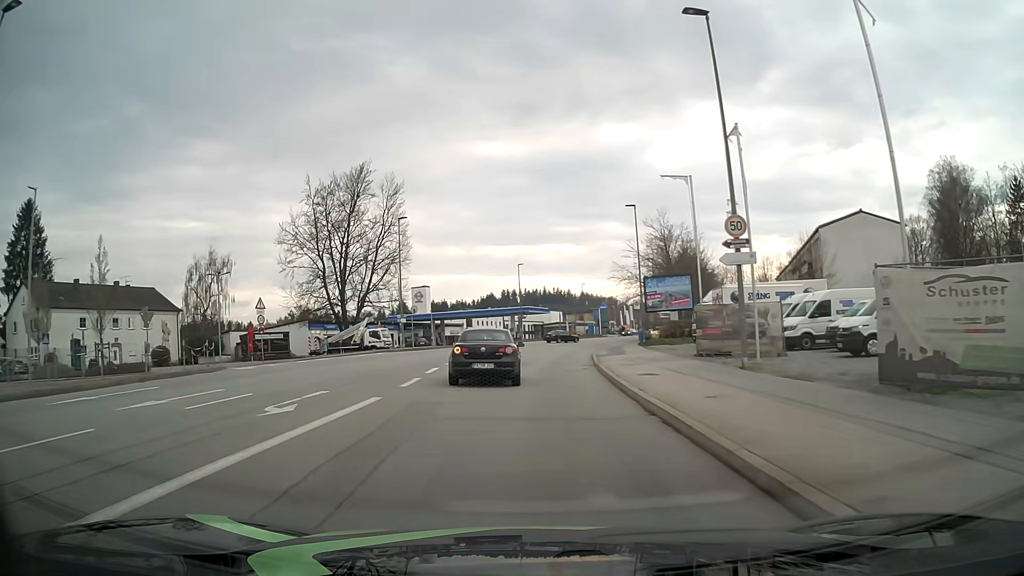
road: tertiary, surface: asphalt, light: Day
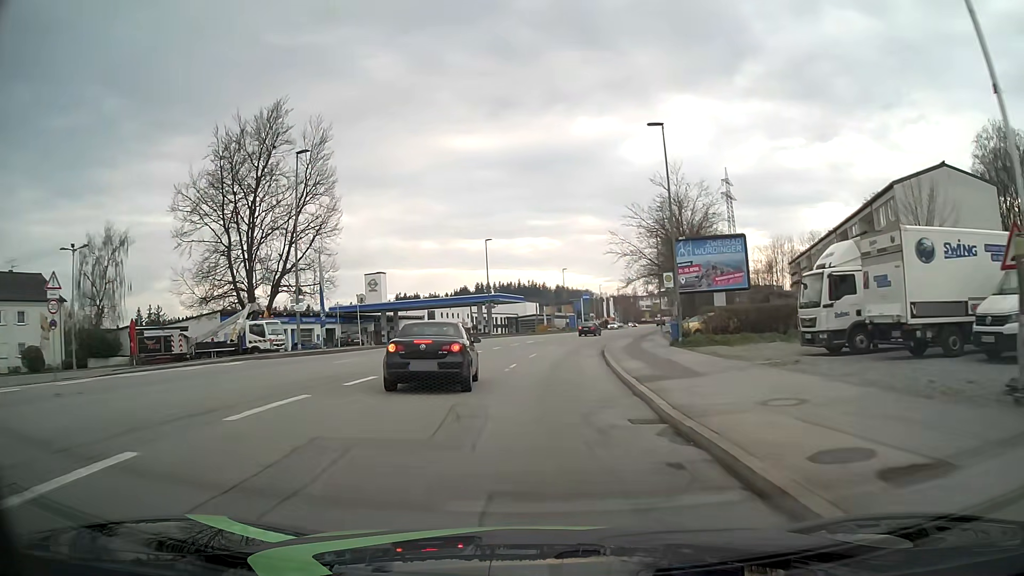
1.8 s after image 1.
(0.0, +19.4) m; +1°
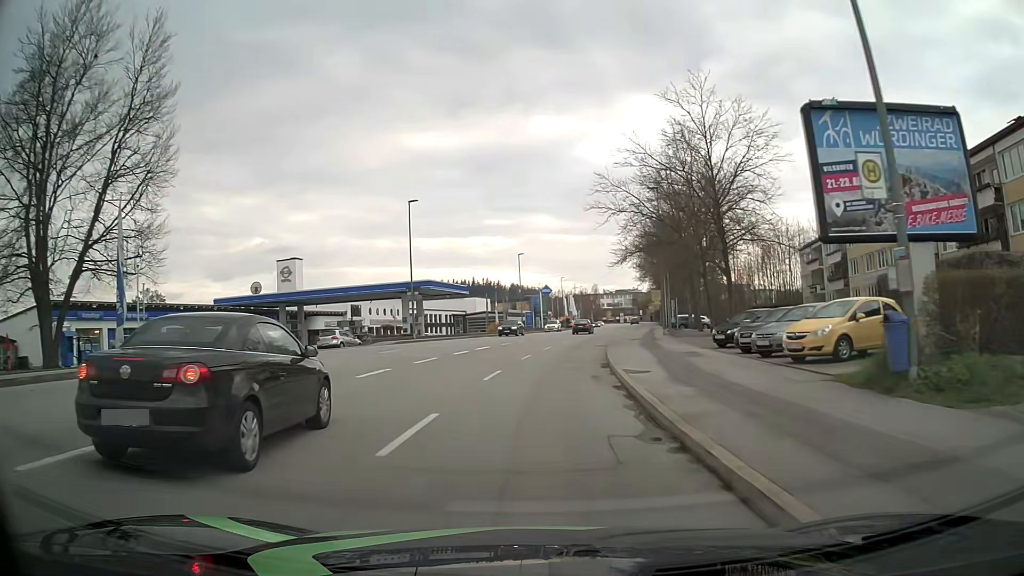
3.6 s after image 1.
(+0.8, +22.2) m; +4°
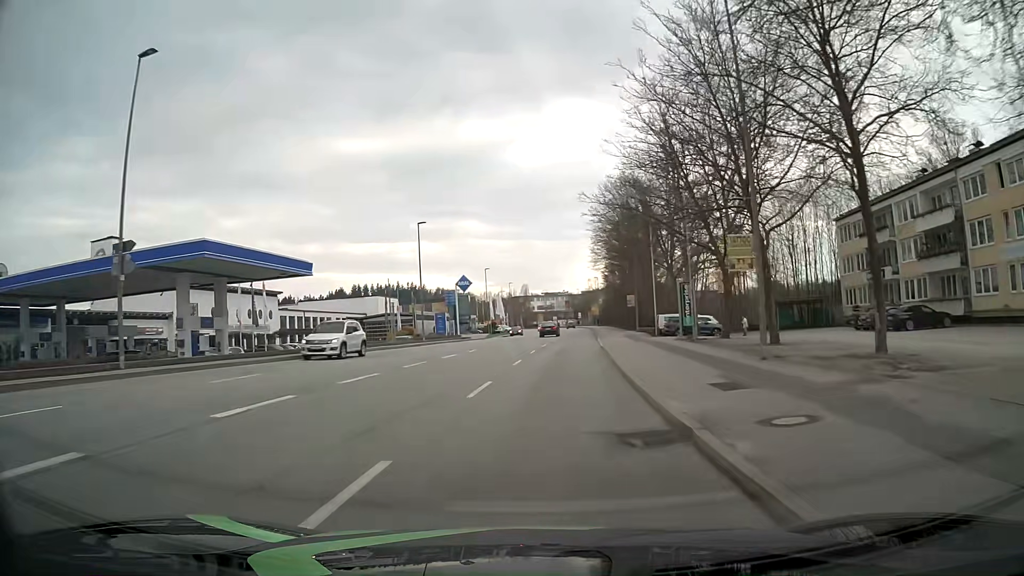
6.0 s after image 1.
(+1.5, +30.5) m; +6°
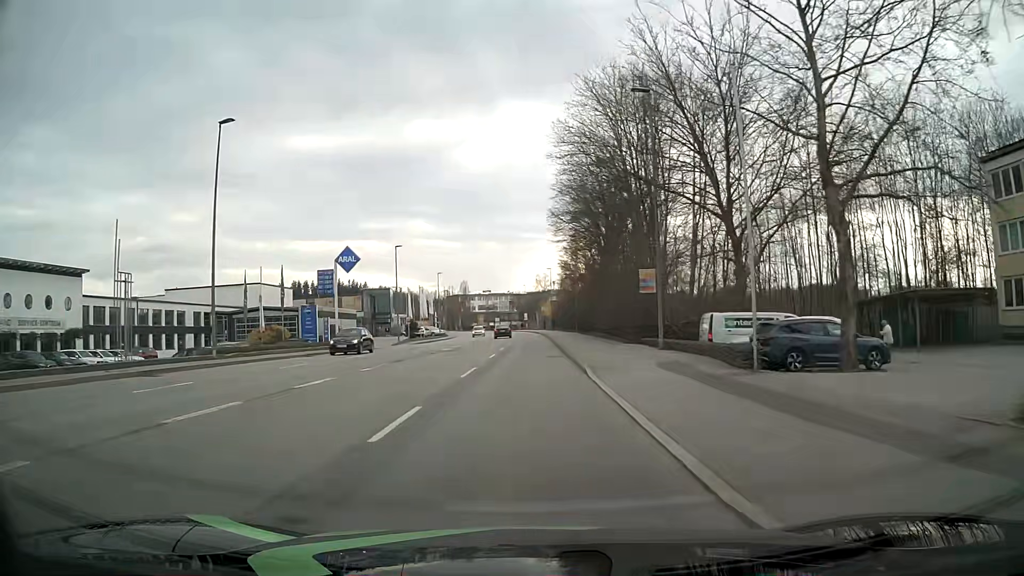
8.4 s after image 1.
(+1.6, +30.3) m; +5°
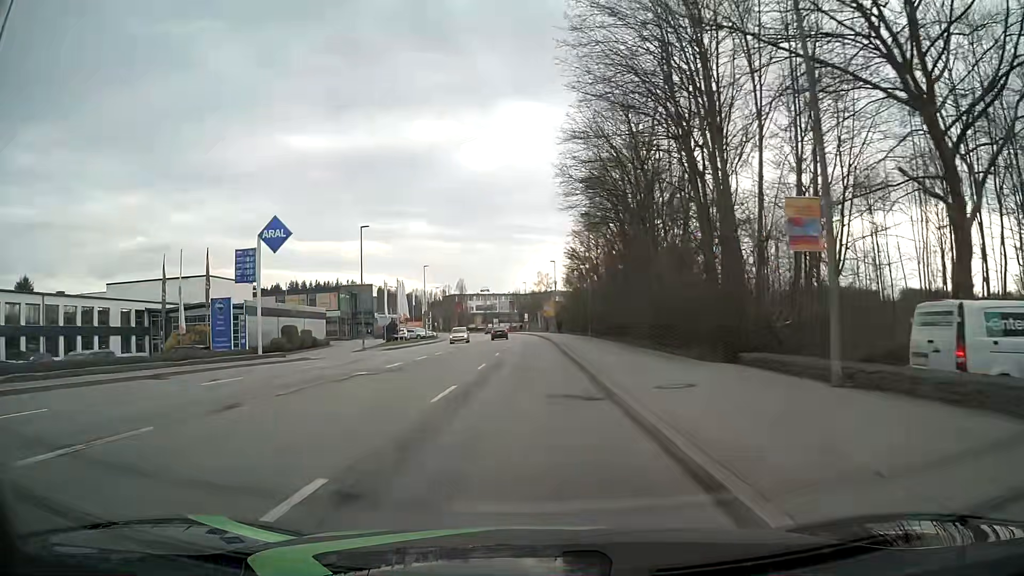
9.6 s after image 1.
(0.0, +15.2) m; 0°
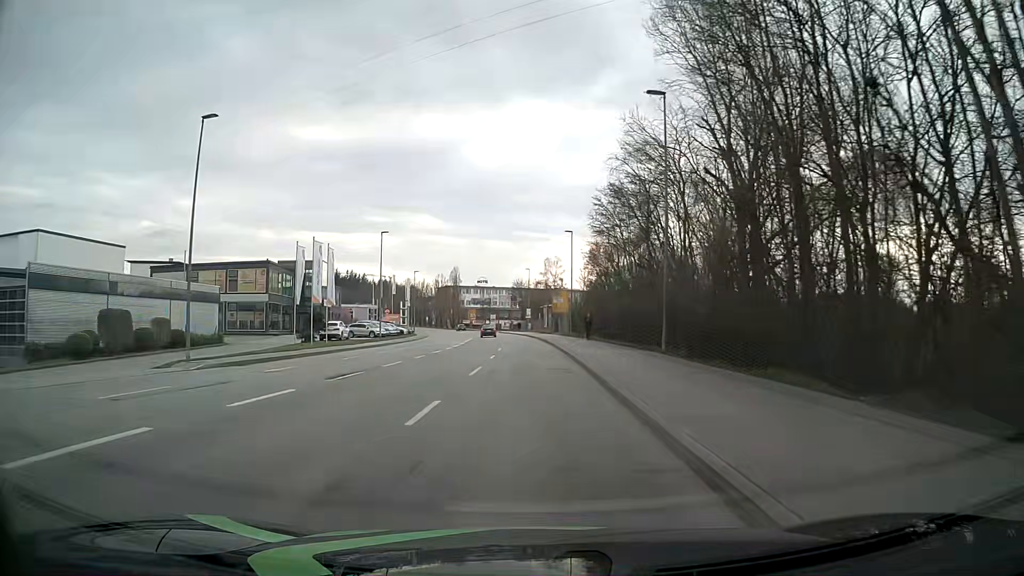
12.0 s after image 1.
(0.0, +30.4) m; 0°
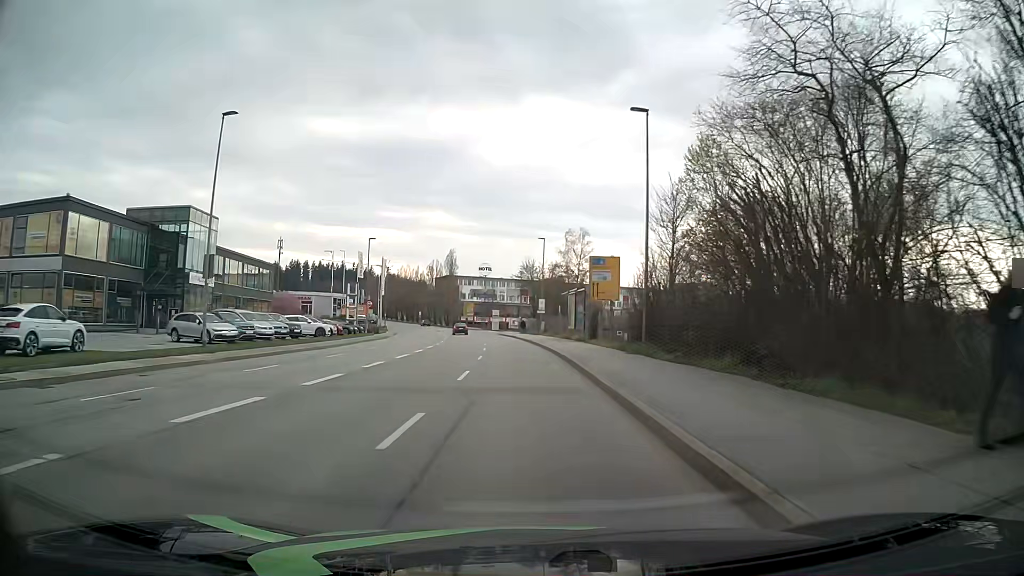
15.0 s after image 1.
(-0.2, +38.1) m; -1°
(0, +10) (0, +20) (-1, +30) (-1, +40) (-2, +50) (-3, +60) (-4, +70) (-5, +80) (-7, +90) (-8, +100) m
